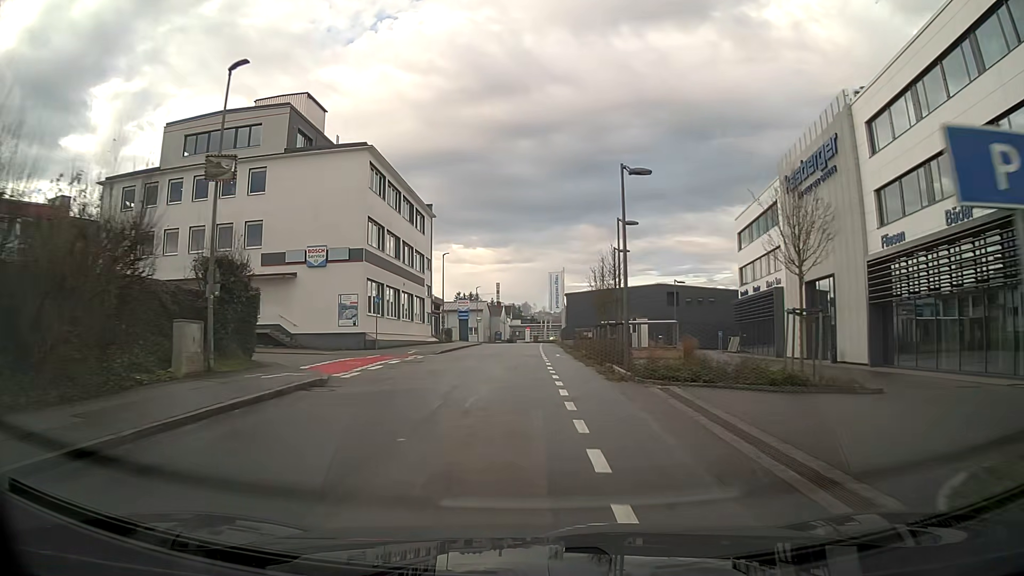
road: residential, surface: asphalt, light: Day
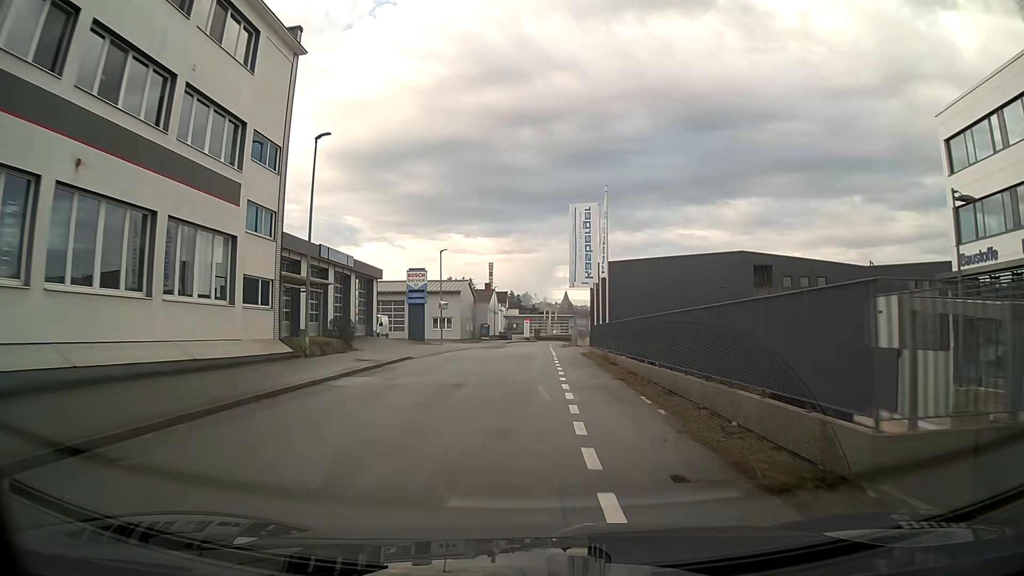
(-0.1, +38.1) m; 0°
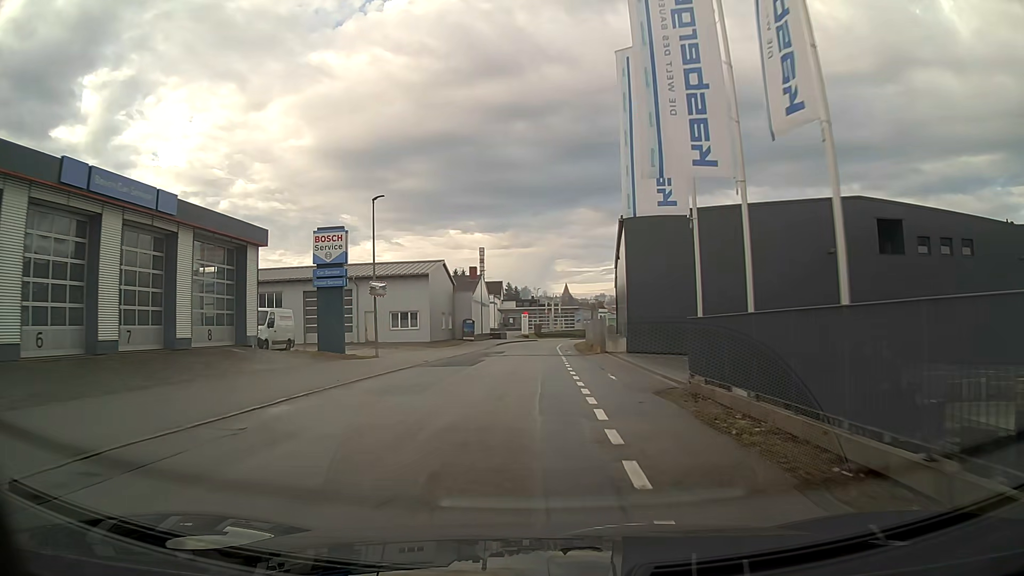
(0.0, +23.1) m; 0°
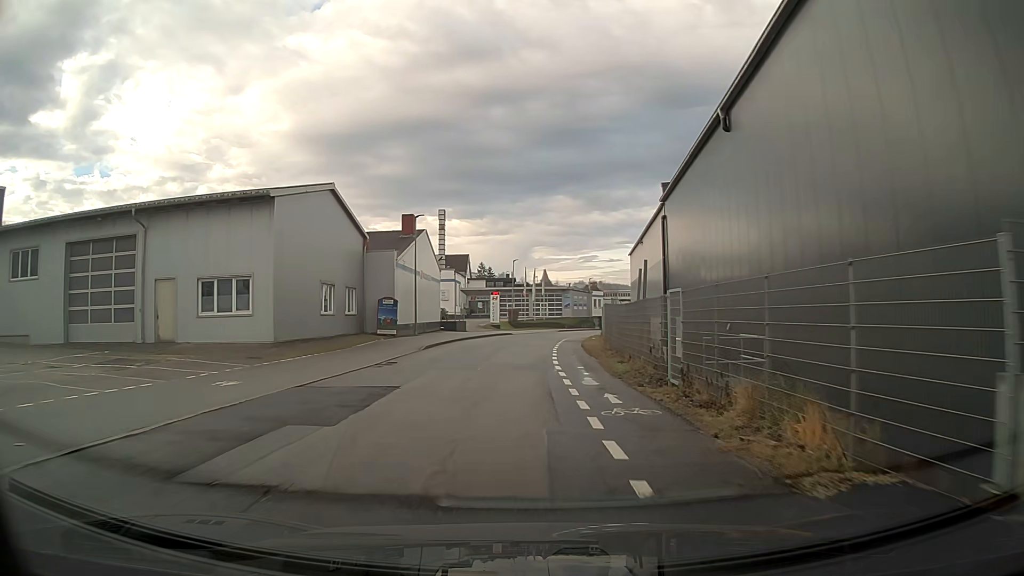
(+0.4, +31.1) m; +2°
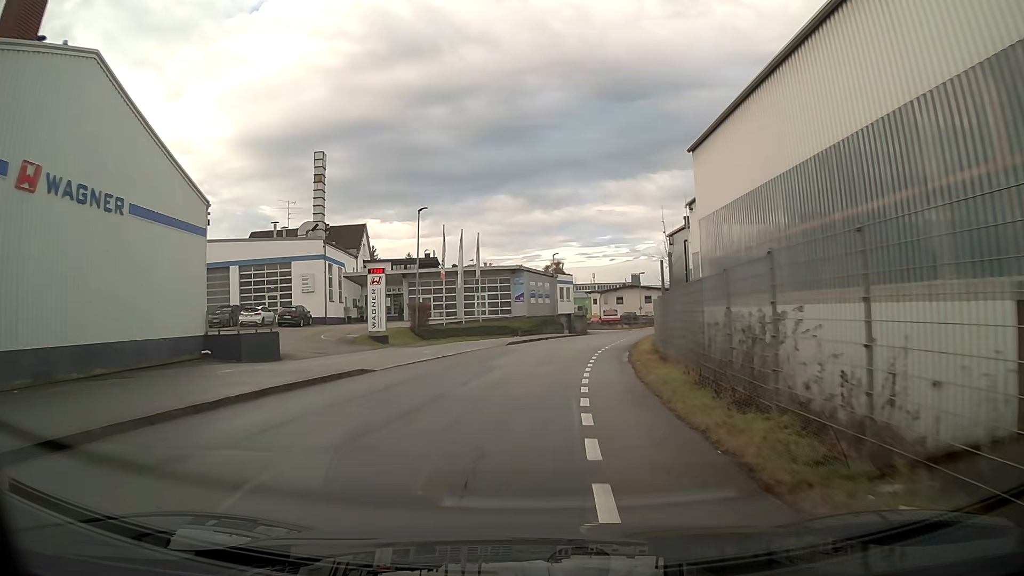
(+1.3, +38.8) m; +5°
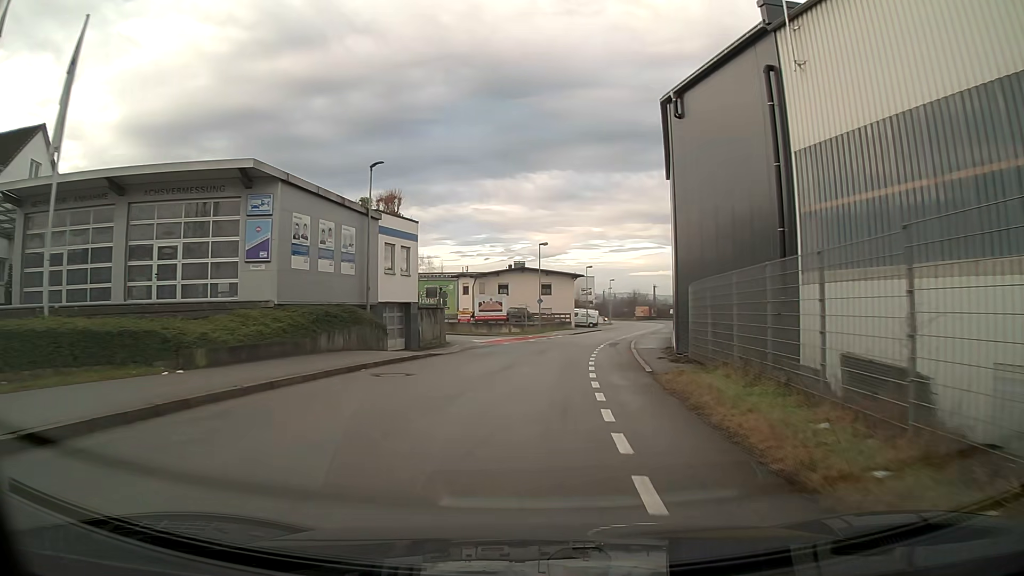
(+3.6, +38.2) m; +11°
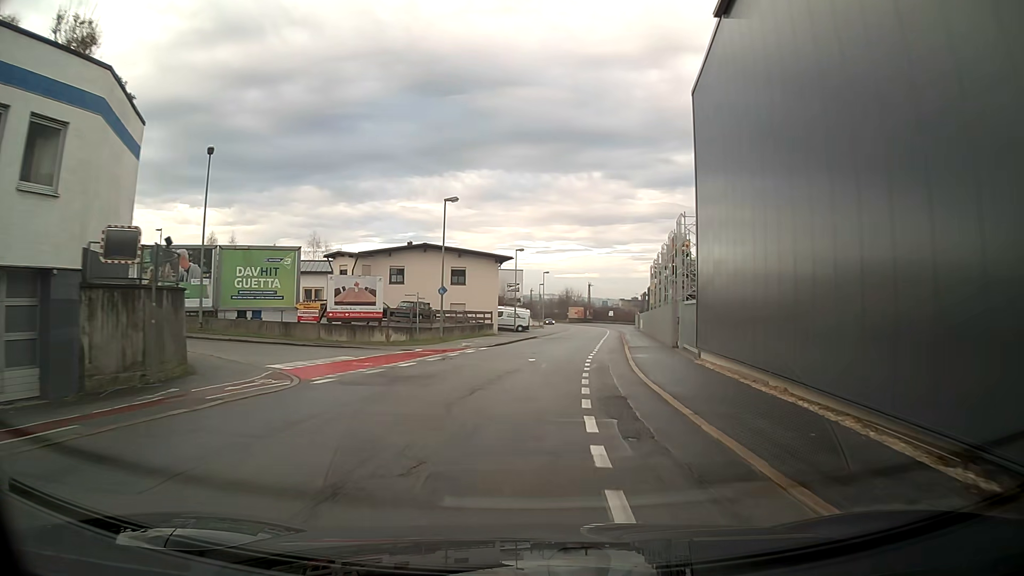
(+1.4, +22.9) m; +8°
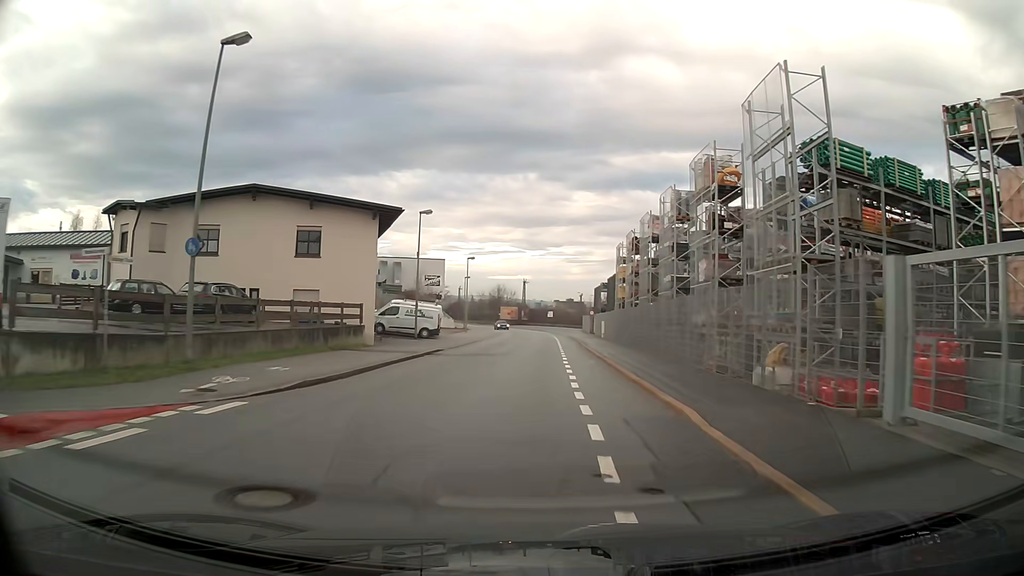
(+0.9, +22.9) m; +4°
(0, +10) (0, +20) (+1, +30) (+1, +40) (+1, +50) (+1, +60) (+1, +70) (0, +80) (-1, +90) (-2, +100) m
